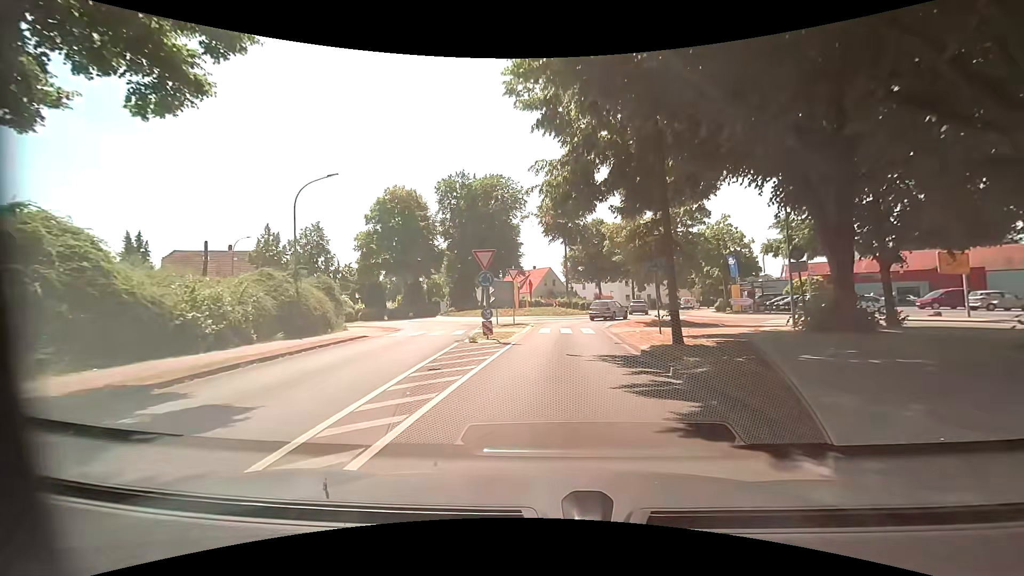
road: primary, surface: asphalt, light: Day
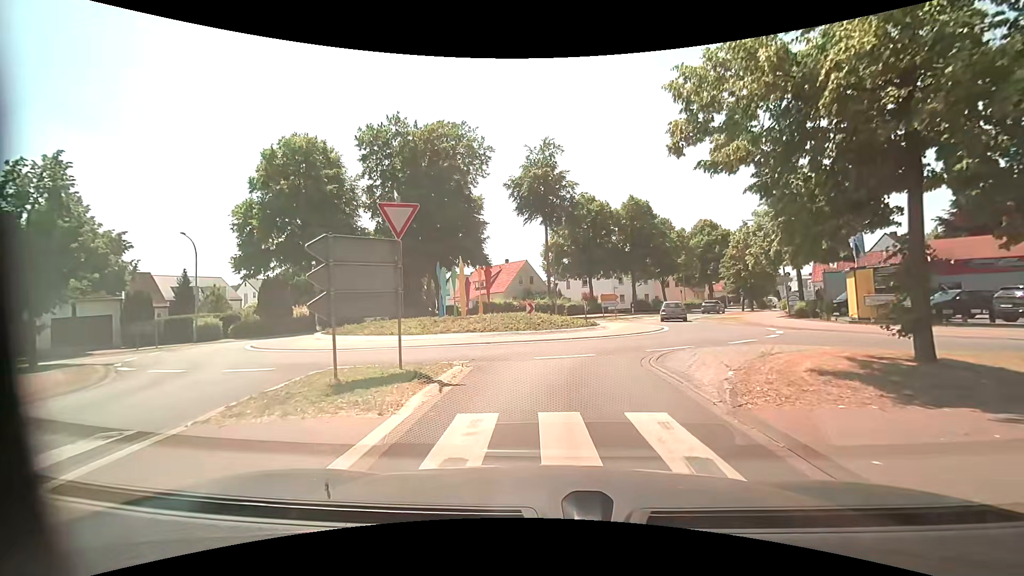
(+0.6, +19.8) m; +3°
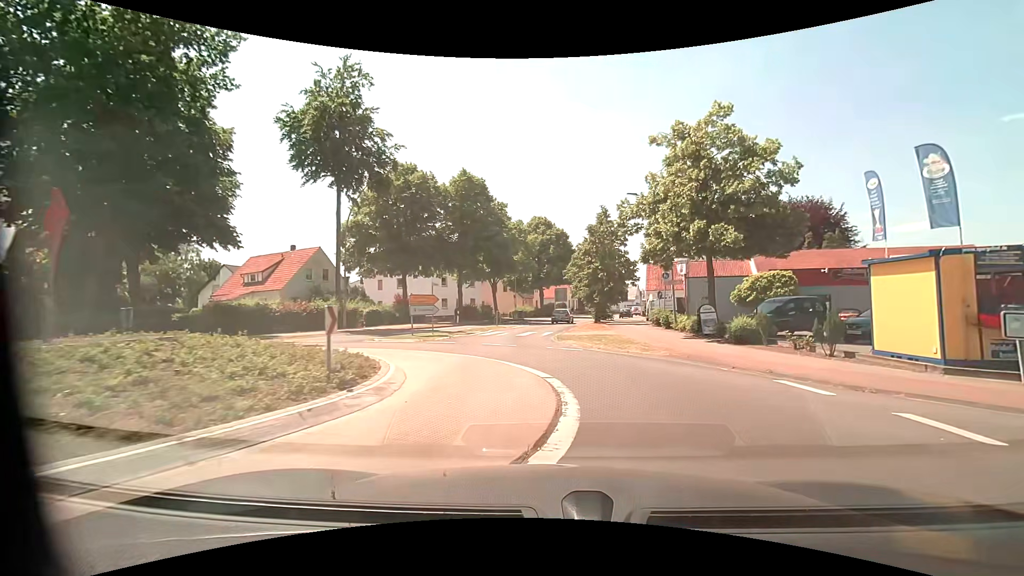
(+1.8, +16.5) m; +19°
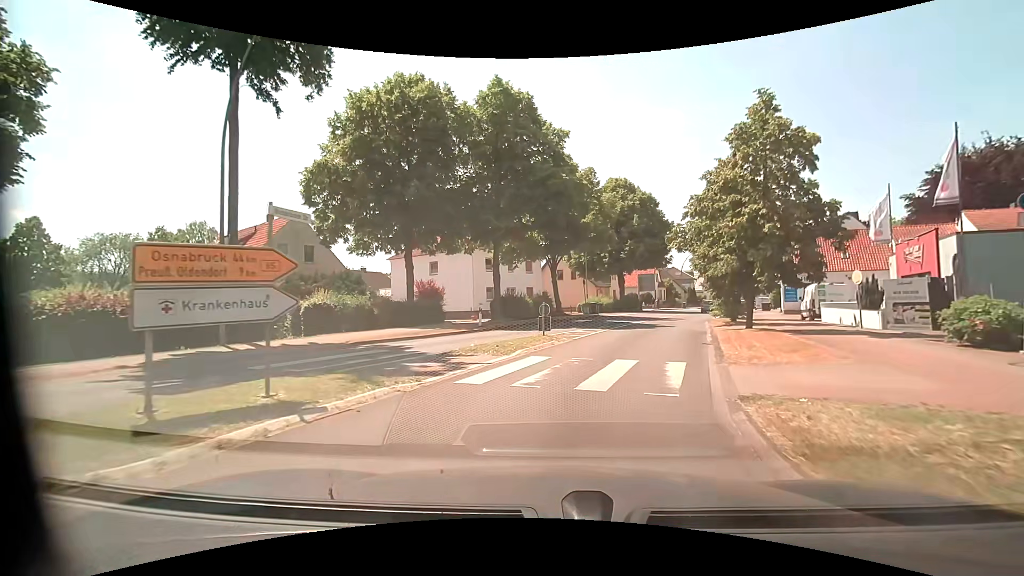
(-0.5, +18.9) m; -9°
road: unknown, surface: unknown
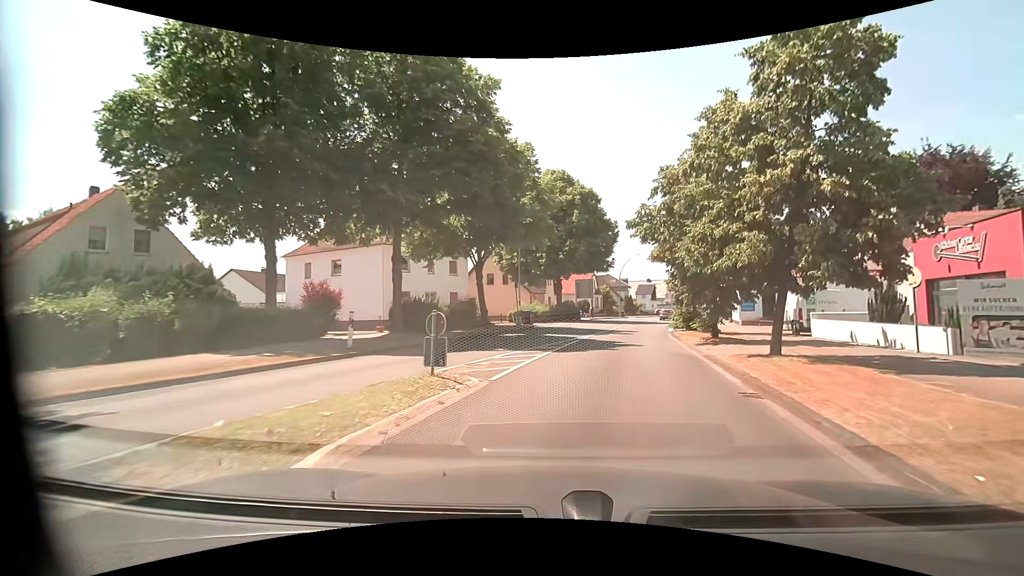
(+0.6, +8.5) m; +7°
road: primary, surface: asphalt
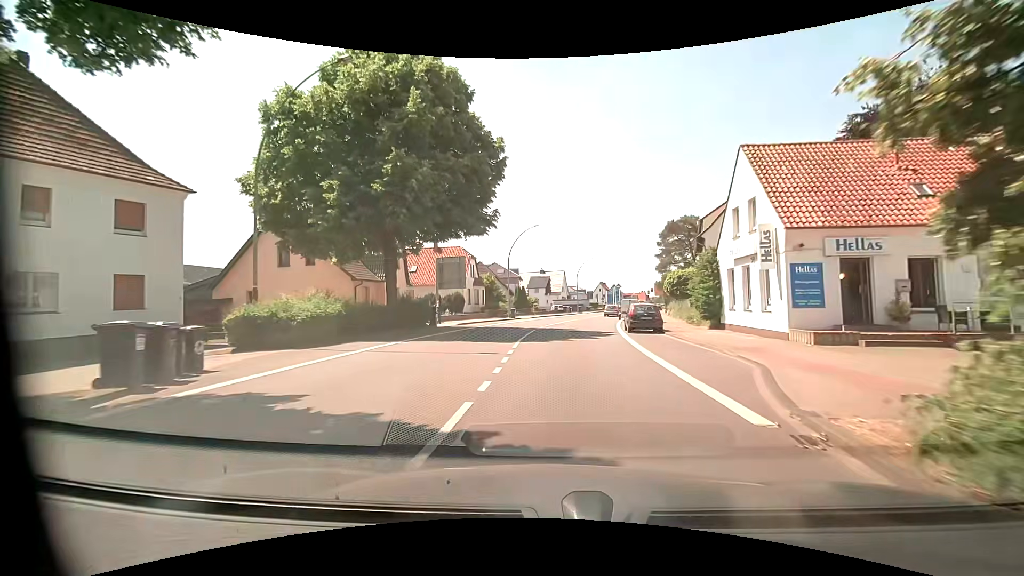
(+4.1, +26.7) m; +13°
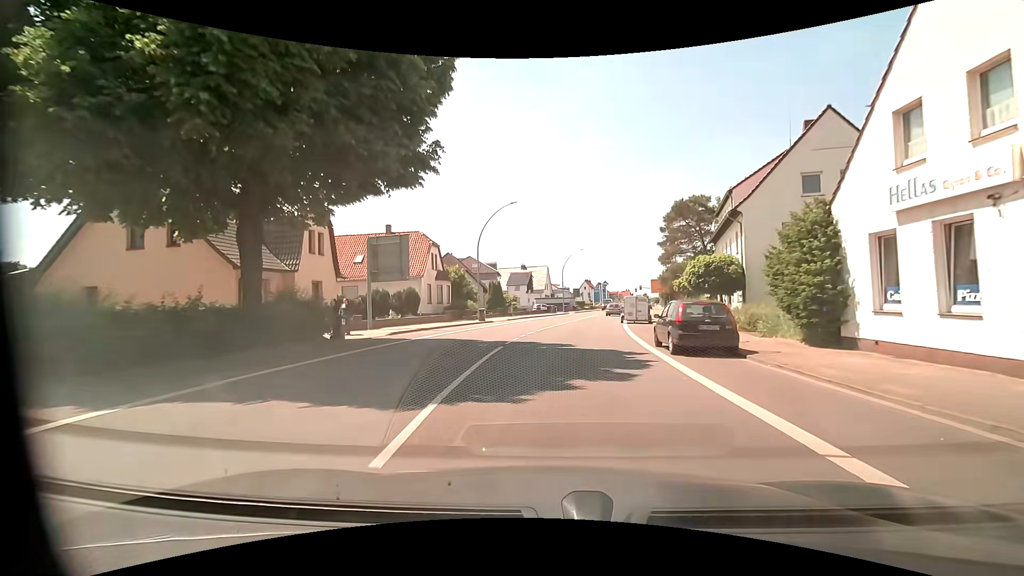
(+0.3, +11.5) m; +3°
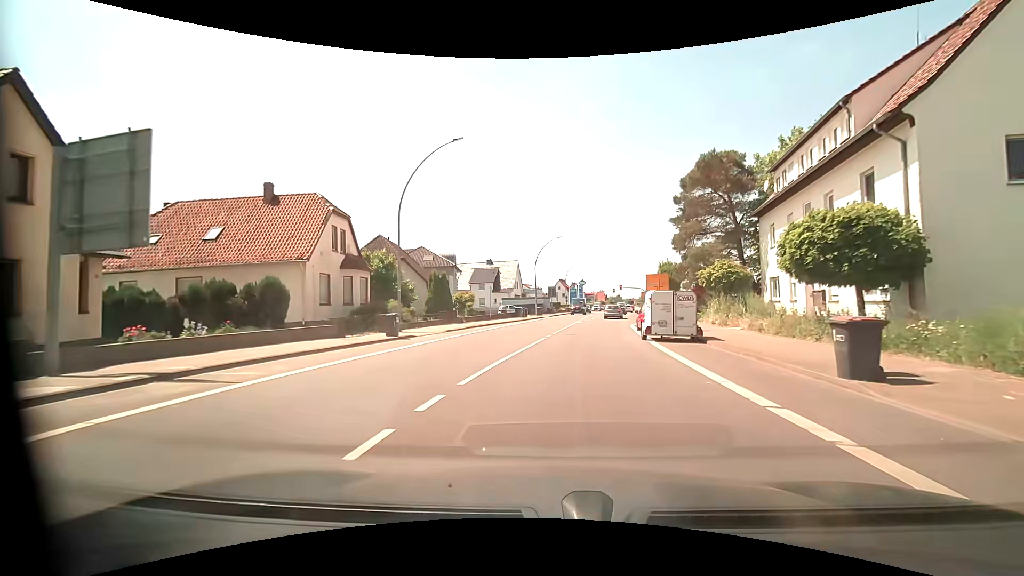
(+0.3, +16.1) m; +3°
